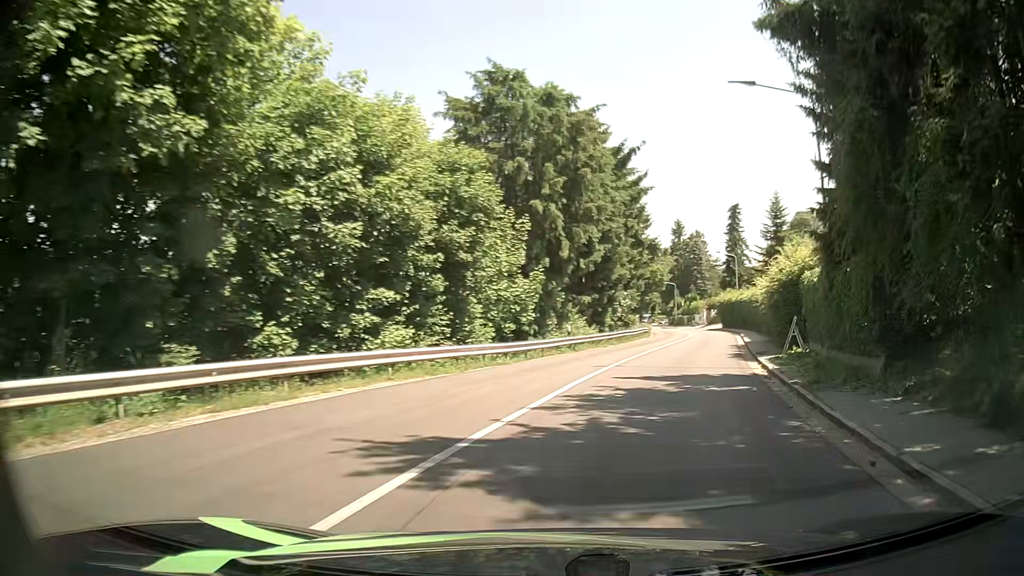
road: tertiary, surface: asphalt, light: Day
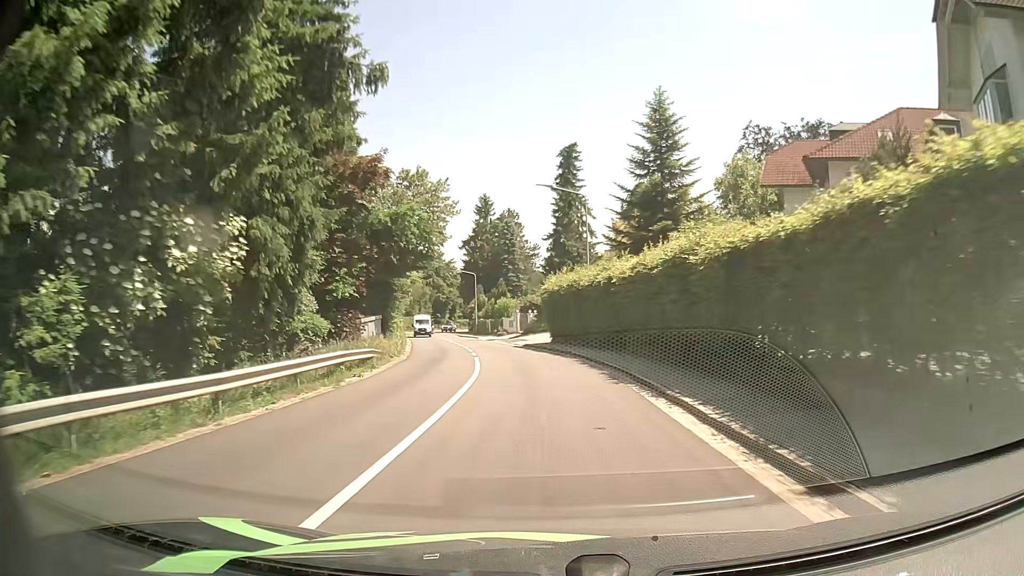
(+9.0, +34.6) m; +18°
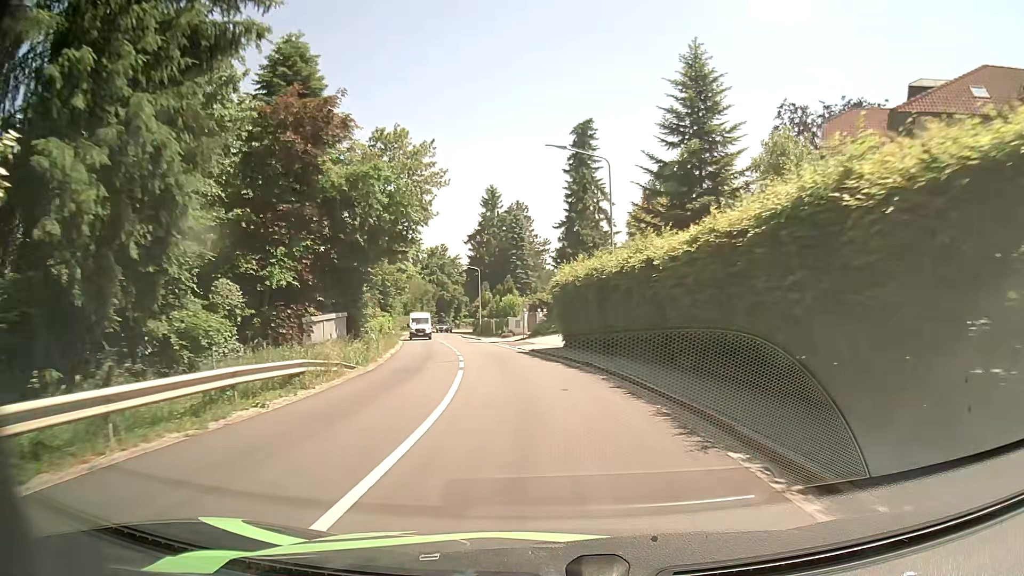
(0.0, +7.3) m; -1°
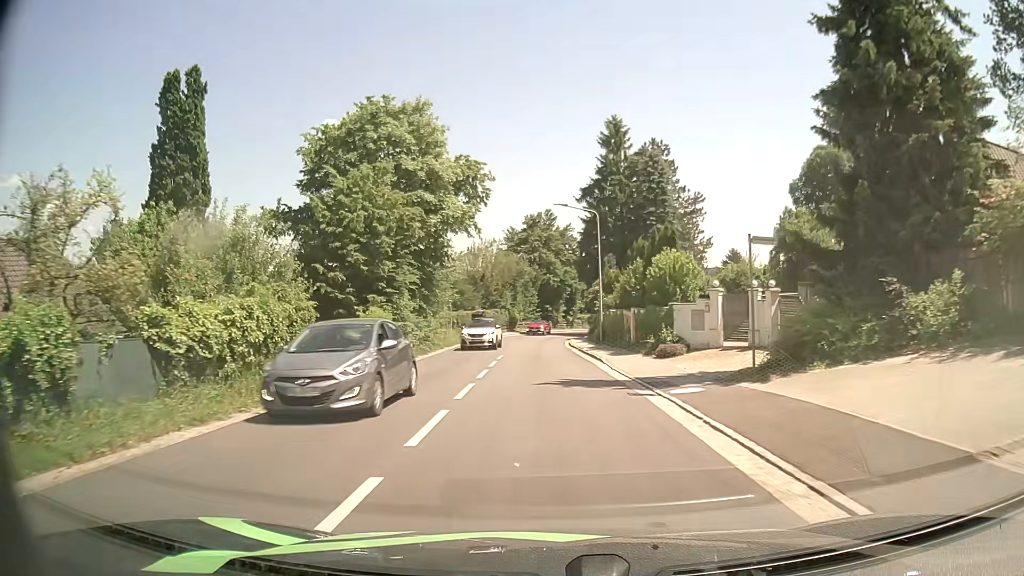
(-2.9, +35.7) m; -10°
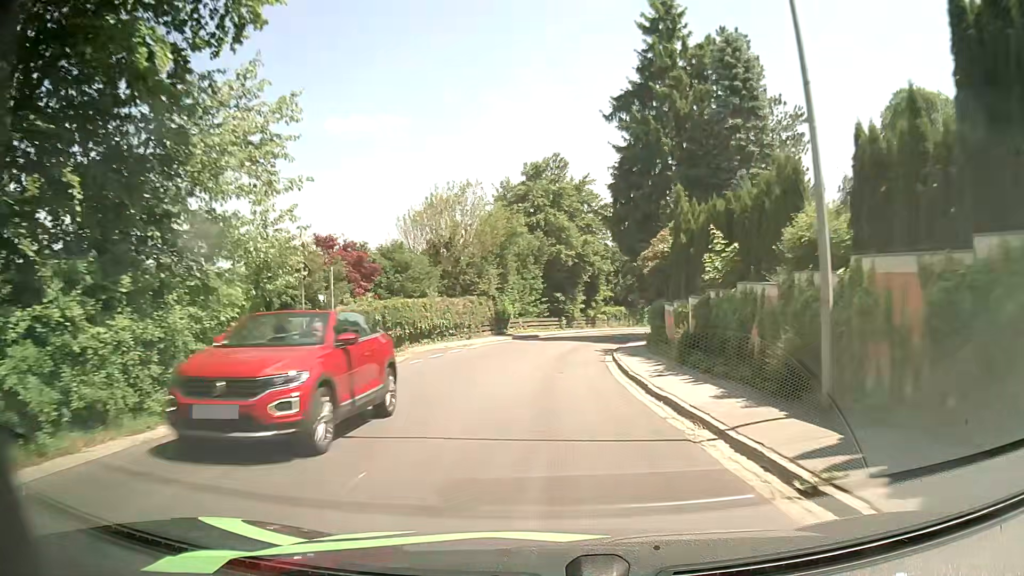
(-0.3, +29.0) m; -1°
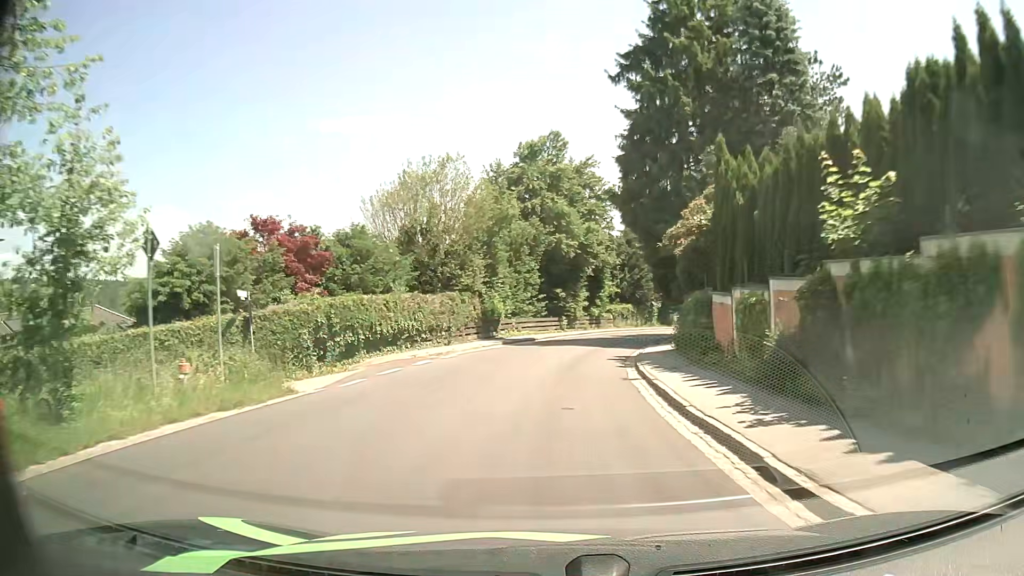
(+0.1, +7.3) m; 0°
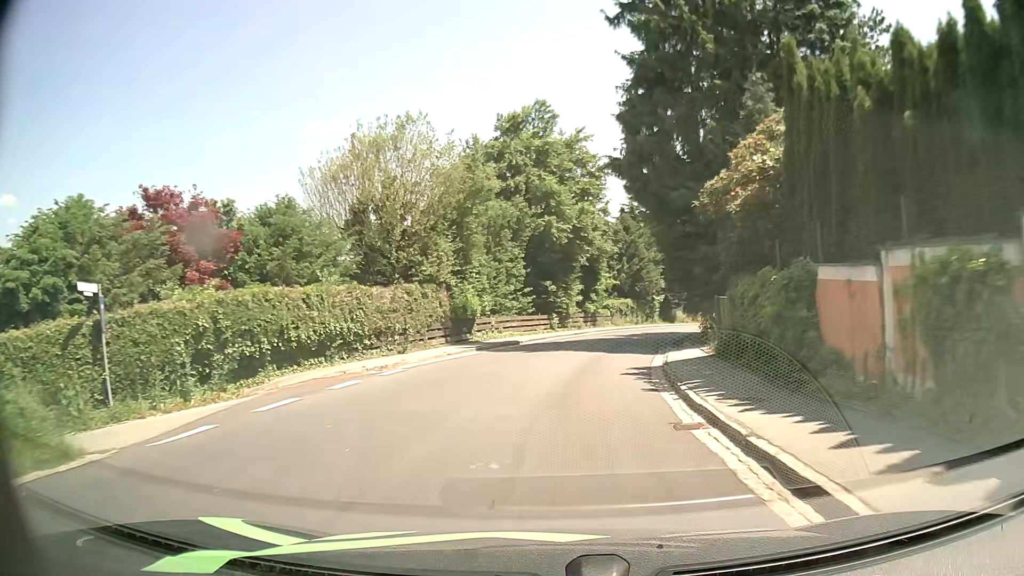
(+0.1, +7.4) m; +1°
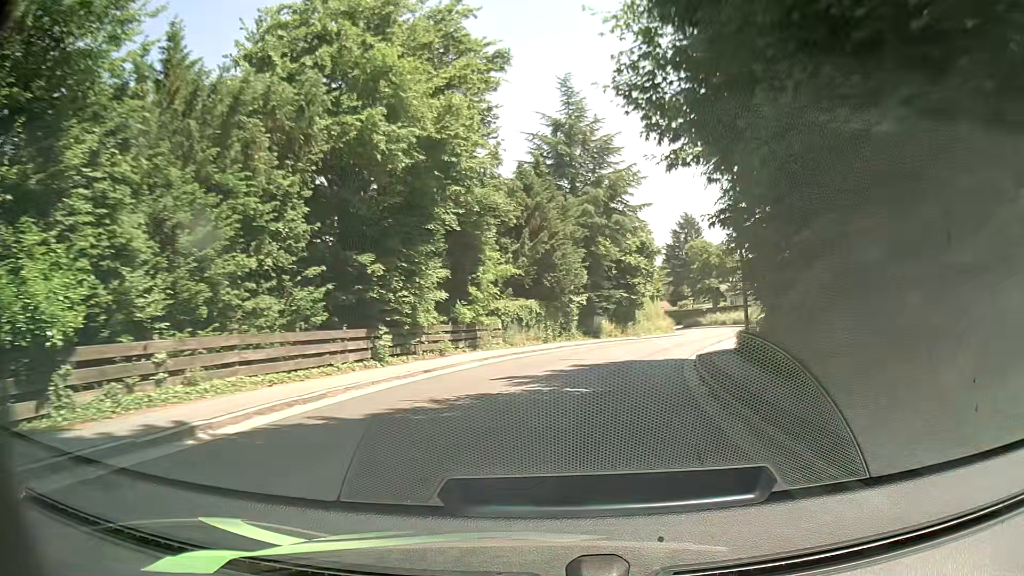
(+1.4, +21.9) m; +9°
(+1, +10) (+2, +20) (+5, +29) (+8, +39) (+12, +48) (+16, +57) (+19, +67) (+21, +77) (+21, +87) (+19, +96) m
